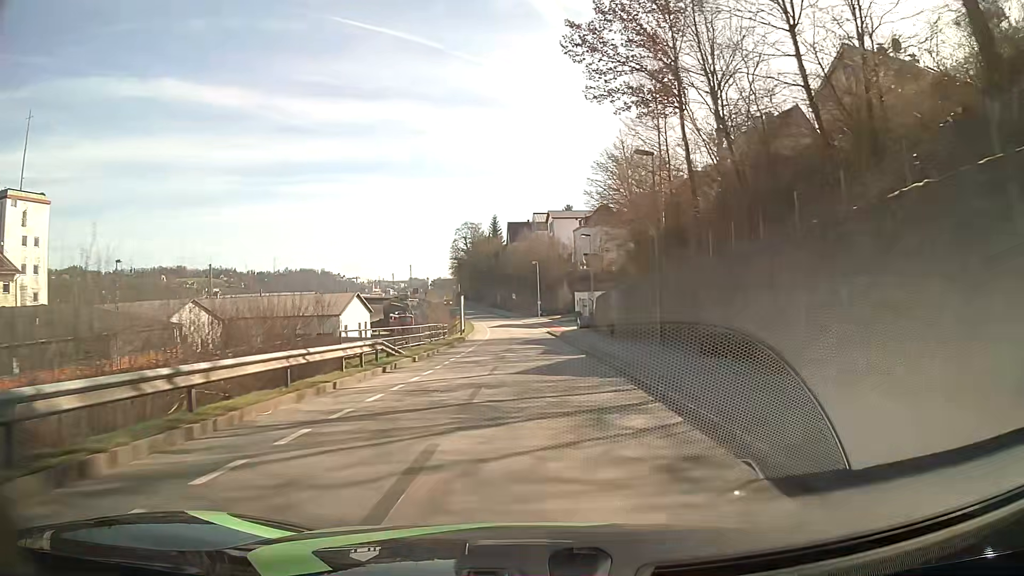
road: residential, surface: asphalt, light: Day
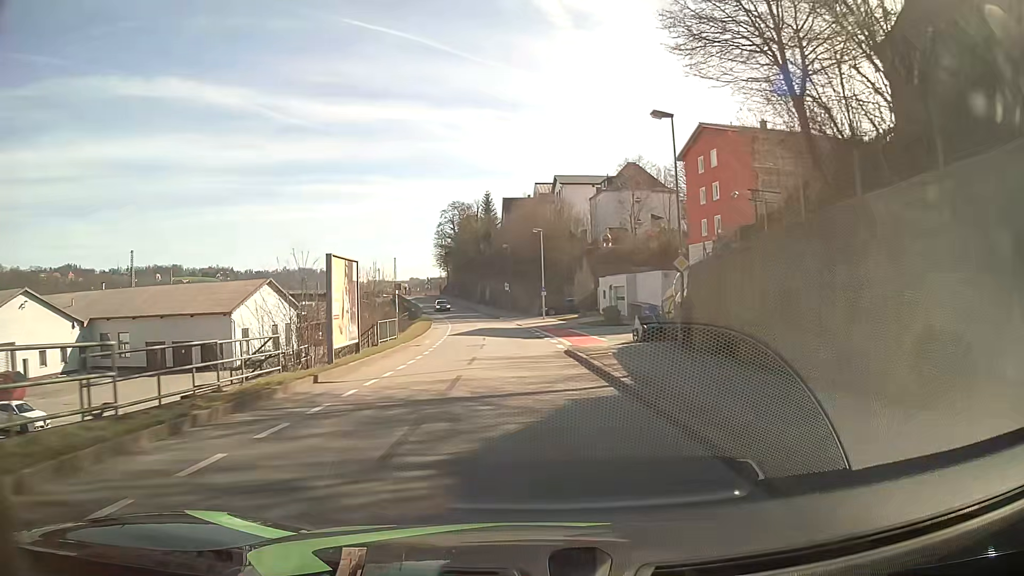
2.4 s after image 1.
(+0.1, +34.3) m; 0°
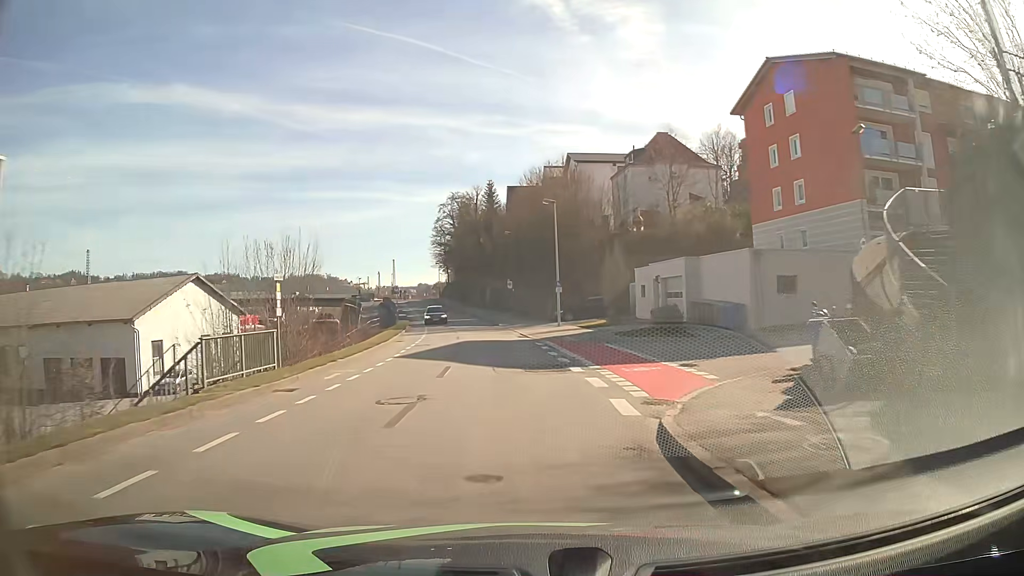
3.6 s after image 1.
(-0.1, +17.0) m; 0°
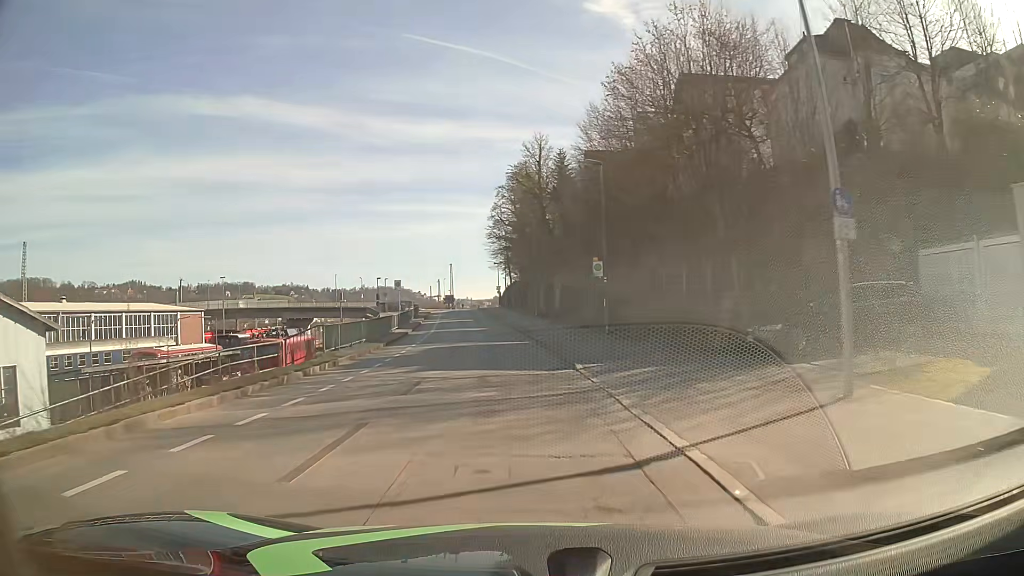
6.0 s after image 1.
(-1.7, +32.9) m; -7°
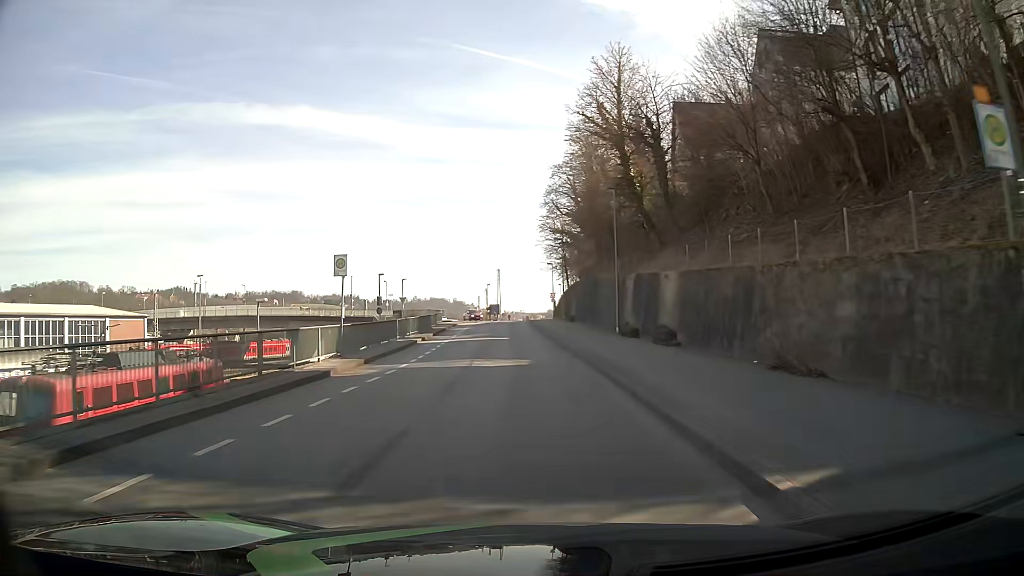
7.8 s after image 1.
(-1.2, +24.4) m; -4°
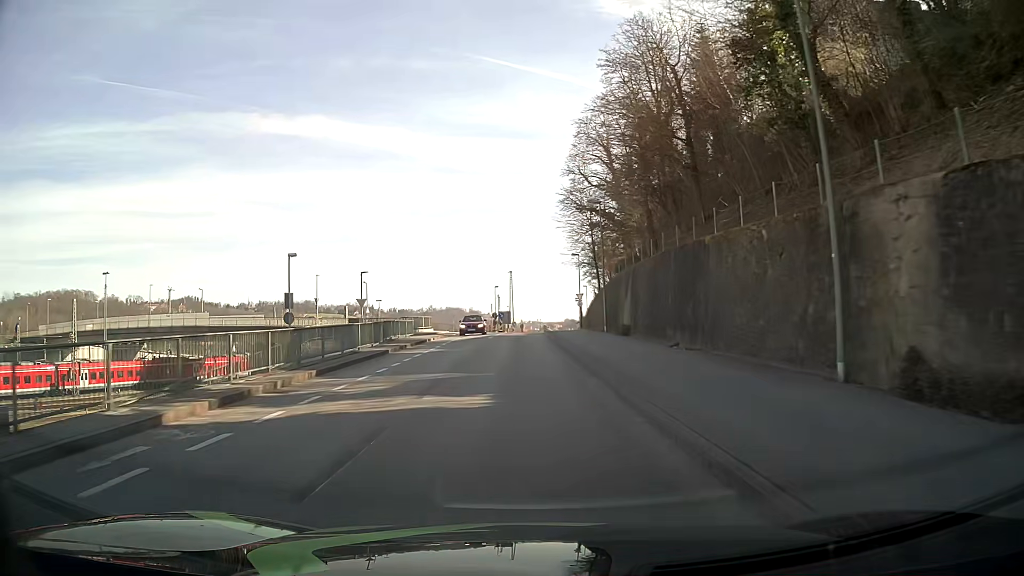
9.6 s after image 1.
(-0.4, +24.3) m; -1°
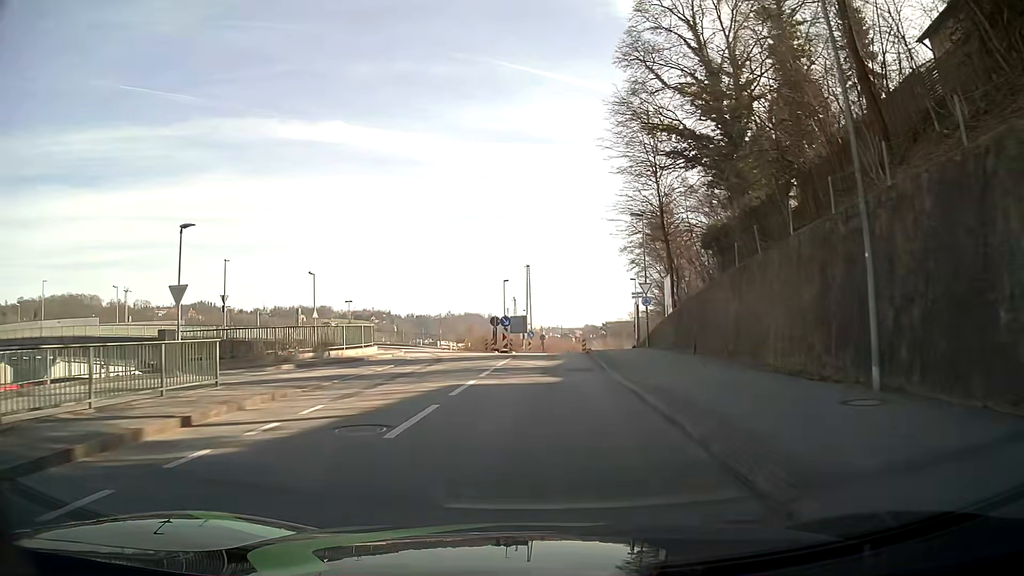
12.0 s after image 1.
(-0.7, +29.6) m; -2°
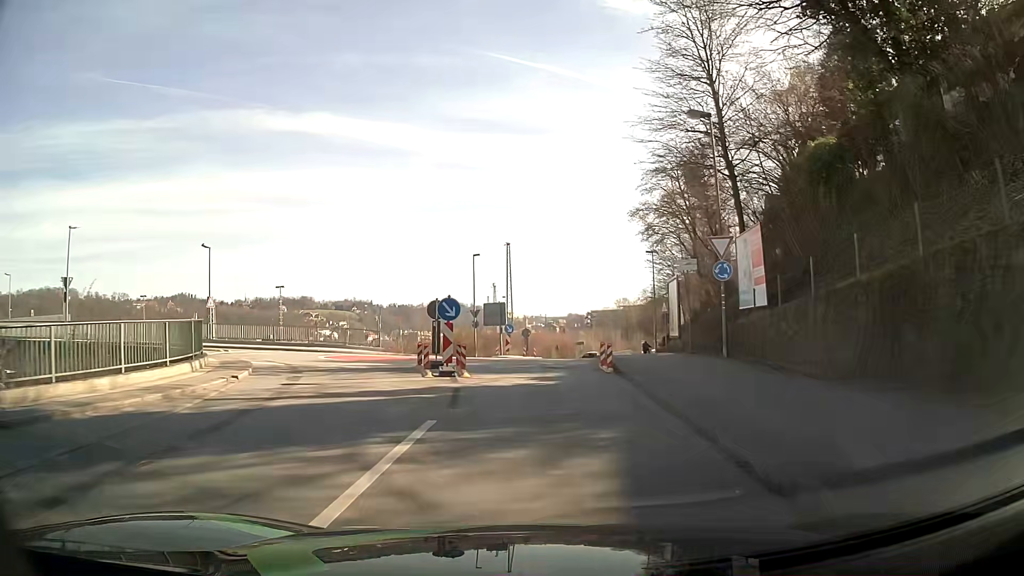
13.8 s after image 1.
(+0.1, +18.1) m; +1°
(0, +10) (0, +20) (+1, +30) (+2, +40) (+4, +50) (+5, +60) (+7, +69) (+10, +79) (+12, +89) (+15, +98) m
